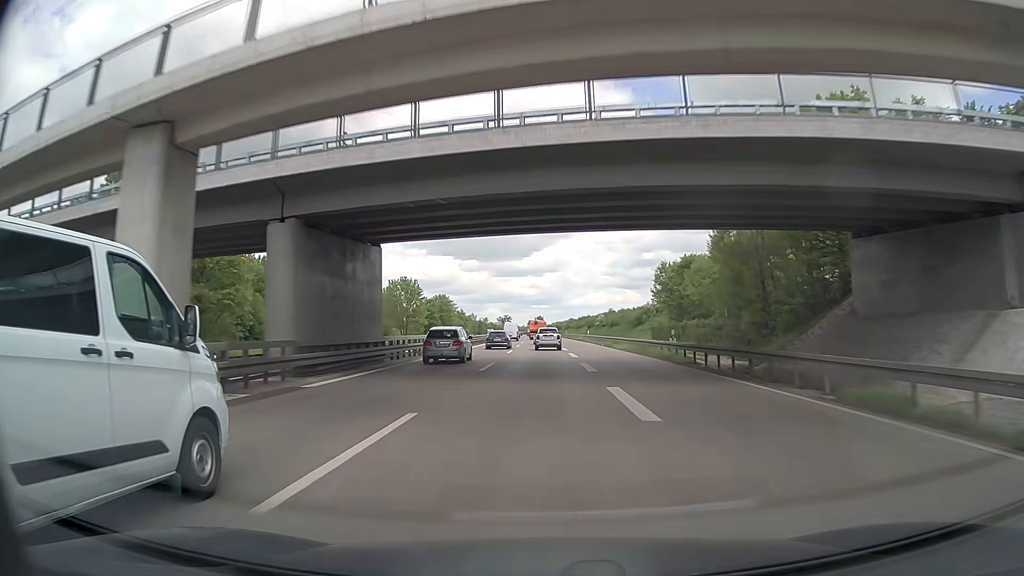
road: trunk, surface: asphalt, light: Day
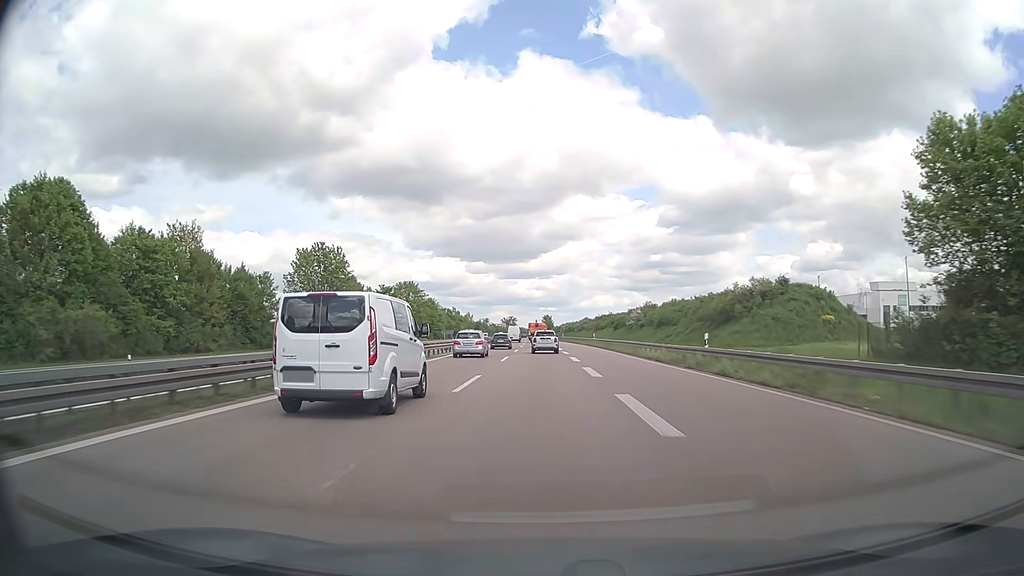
(-0.7, +61.3) m; -1°
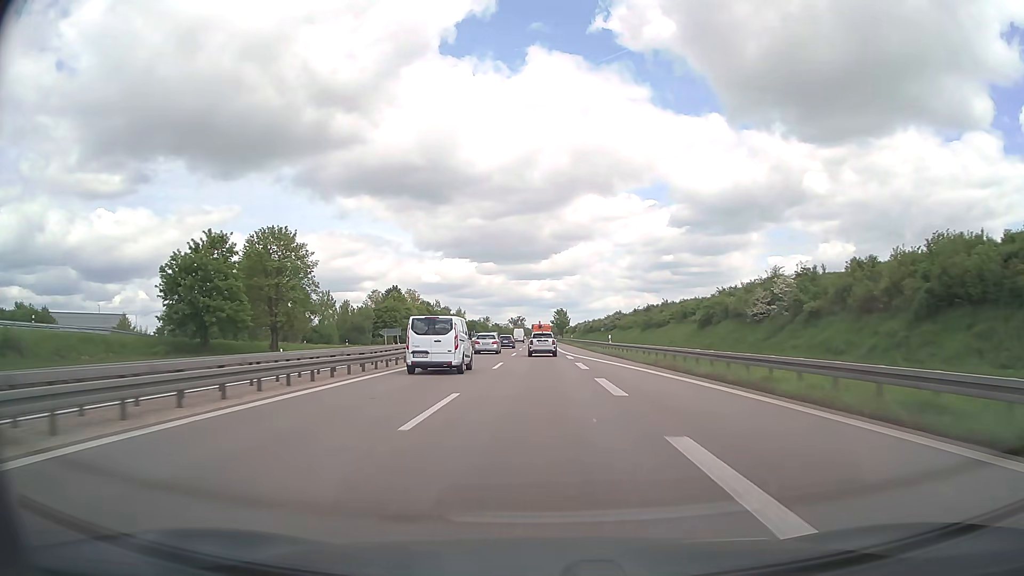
(-0.5, +78.2) m; -1°
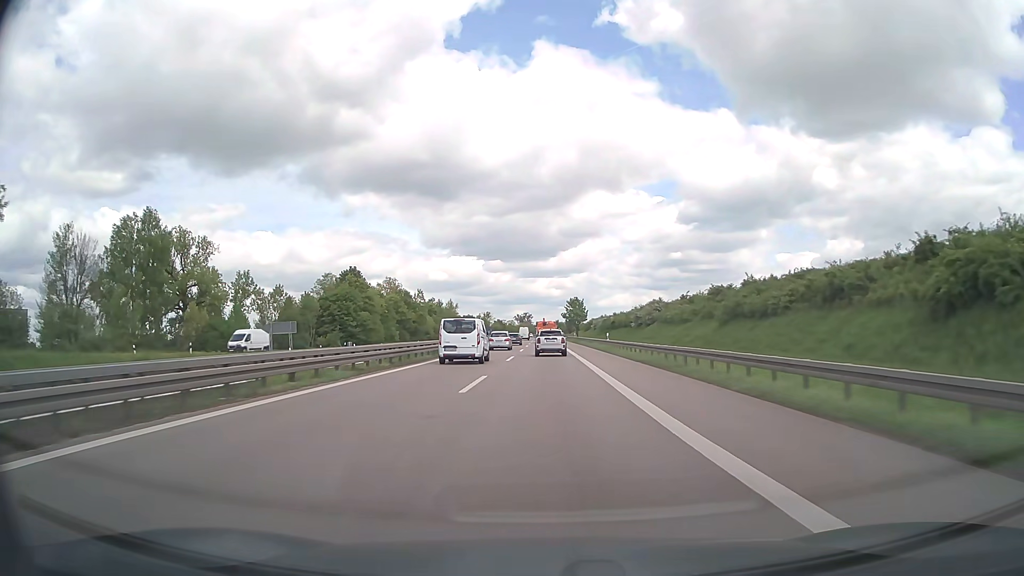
(-0.2, +48.4) m; -1°
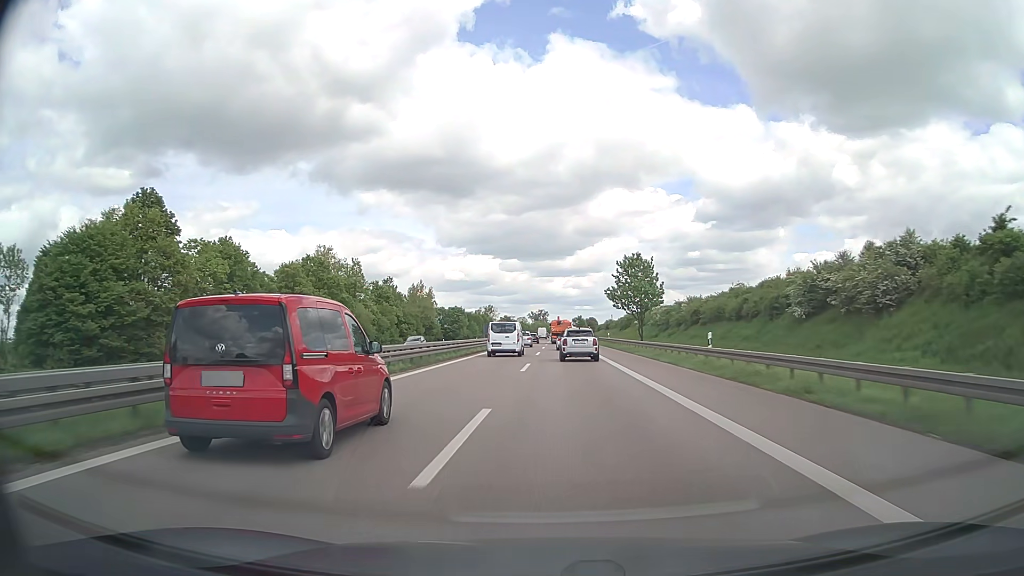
(-0.7, +81.2) m; -1°
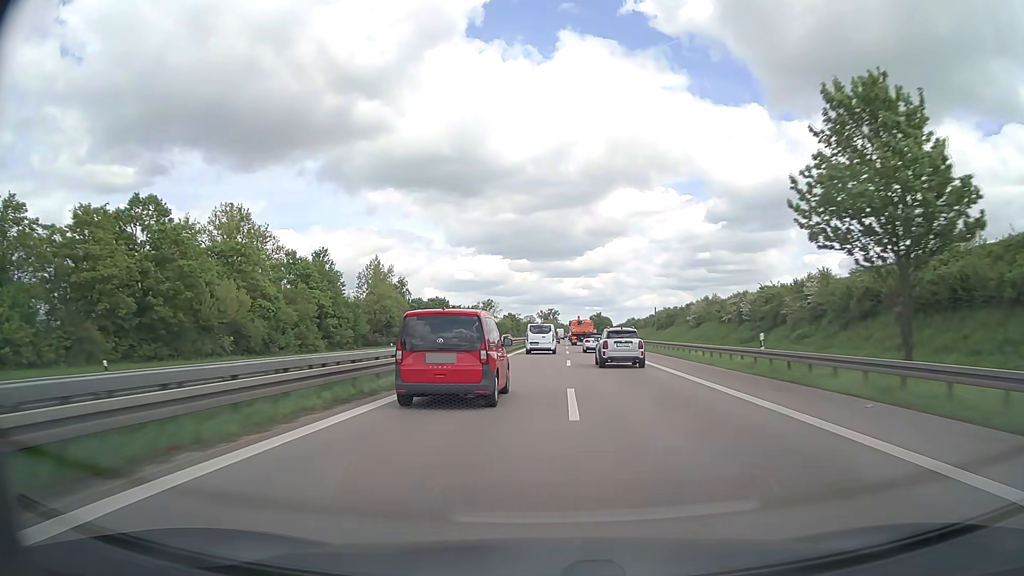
(-0.5, +49.5) m; -1°
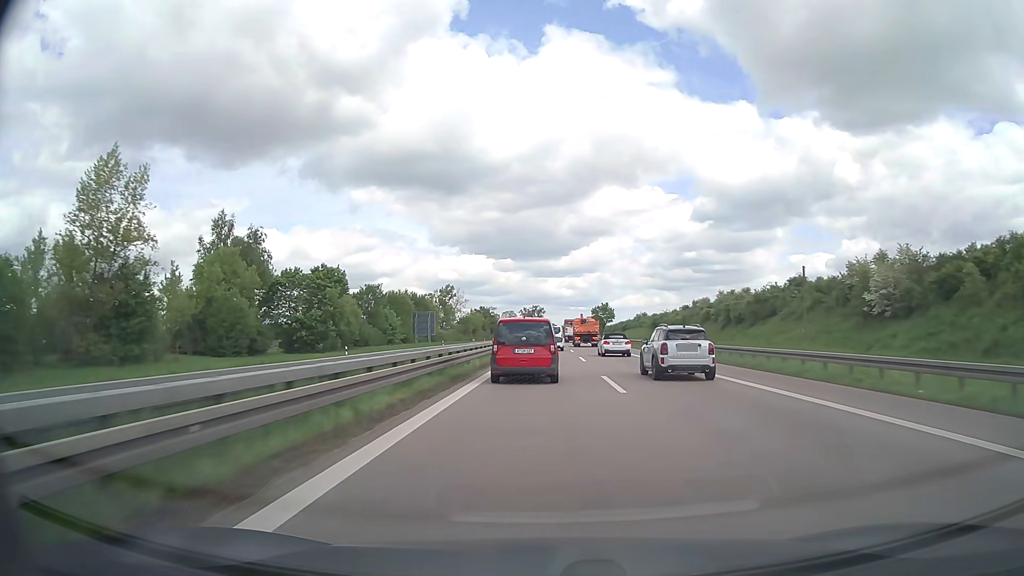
(+0.6, +67.2) m; +1°
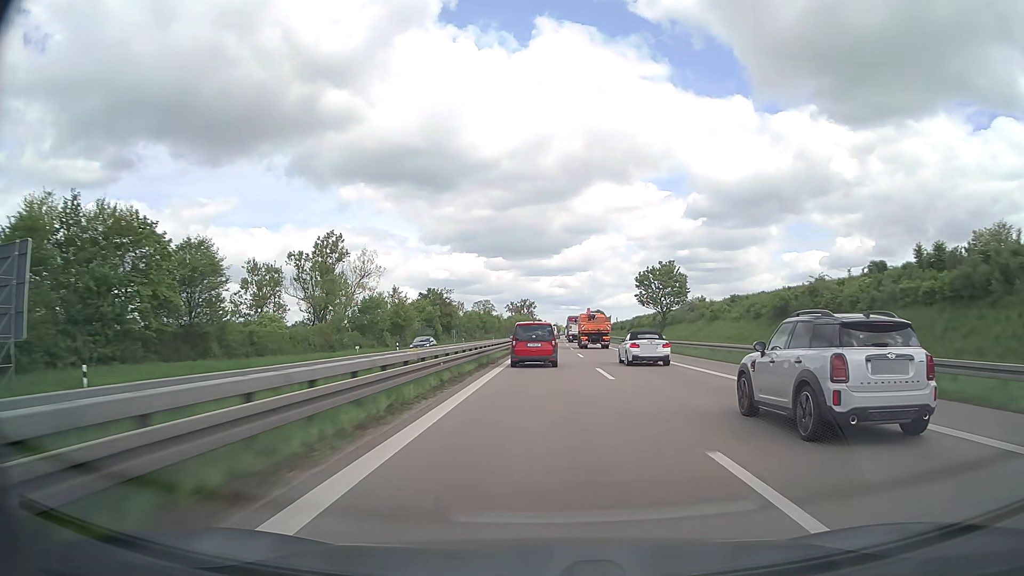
(+0.8, +86.0) m; +1°
(0, +10) (0, +20) (0, +30) (0, +40) (0, +50) (0, +60) (0, +70) (0, +80) (0, +90) (+1, +100) m
